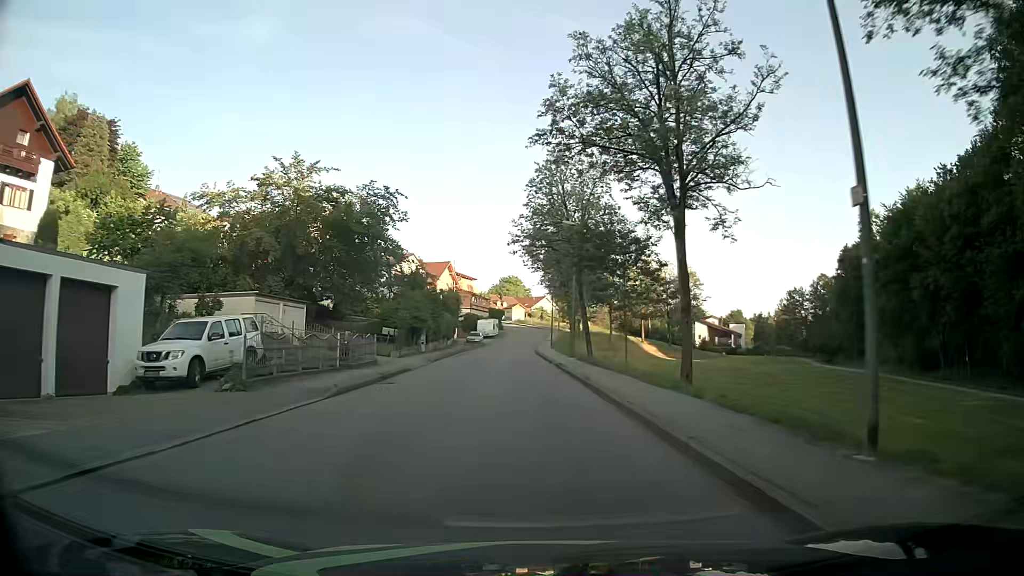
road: unclassified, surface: asphalt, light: Day
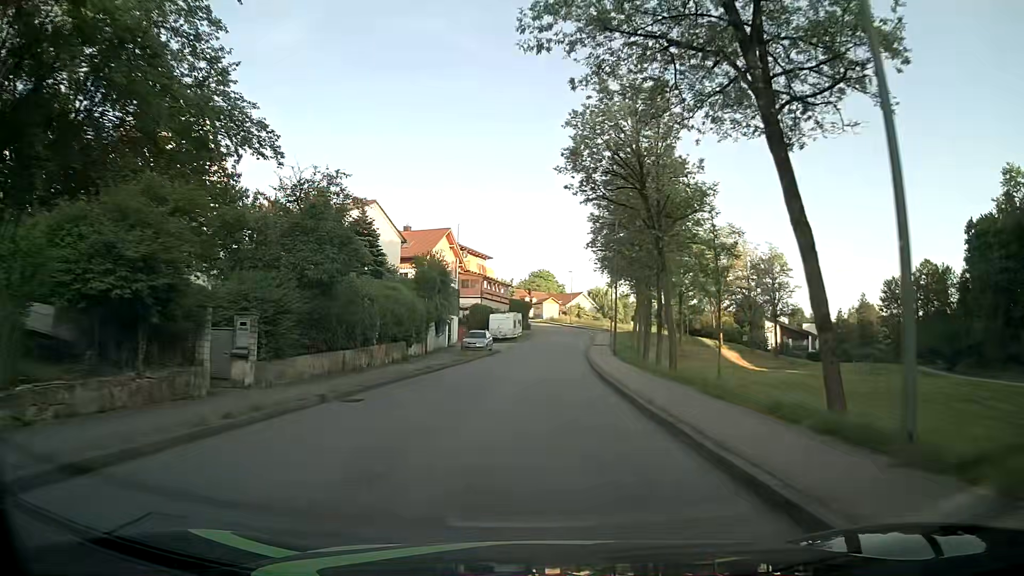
(-0.9, +33.0) m; -2°
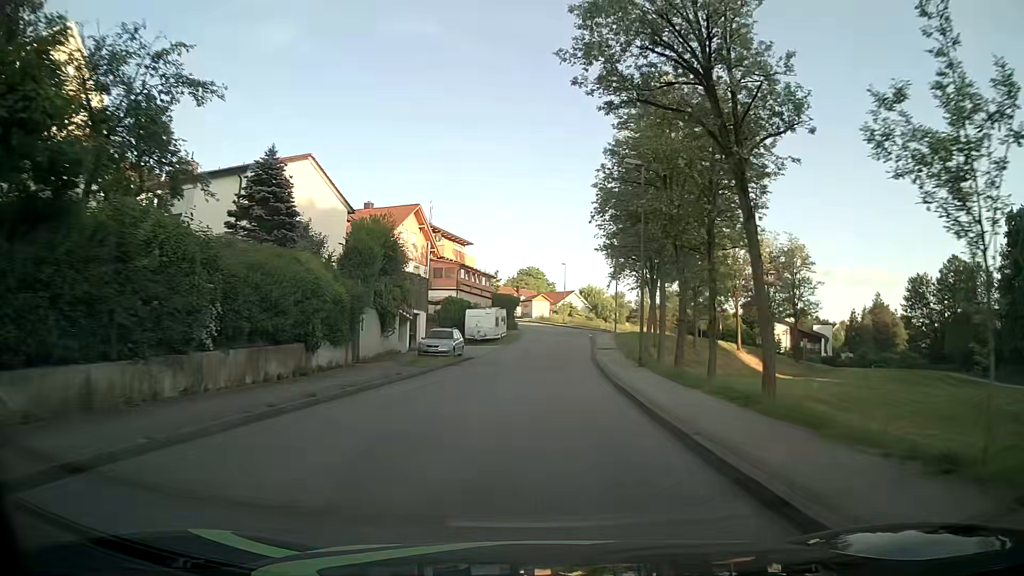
(0.0, +12.7) m; 0°
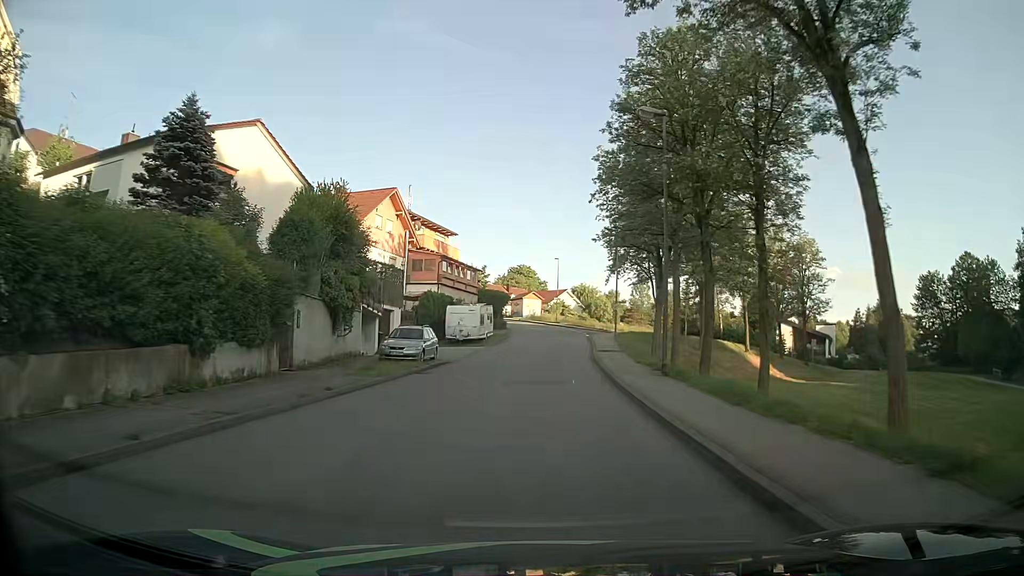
(+0.1, +6.2) m; +1°
(0, +10) (0, +20) (+1, +30) (+1, +40) (+2, +50) (+3, +60) (+10, +67) (+18, +72) (+26, +79) (+33, +85) m
